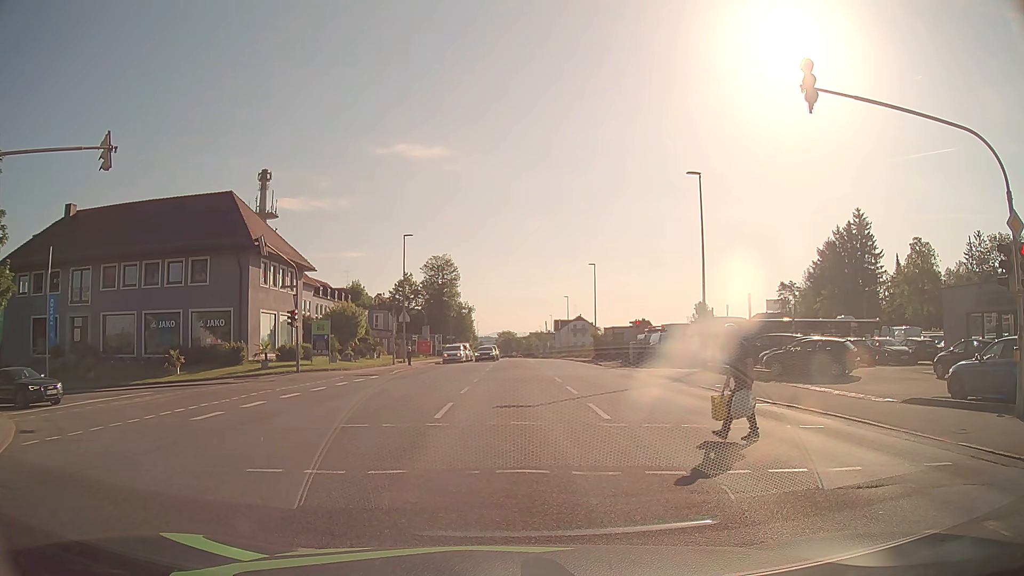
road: tertiary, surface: asphalt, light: Day
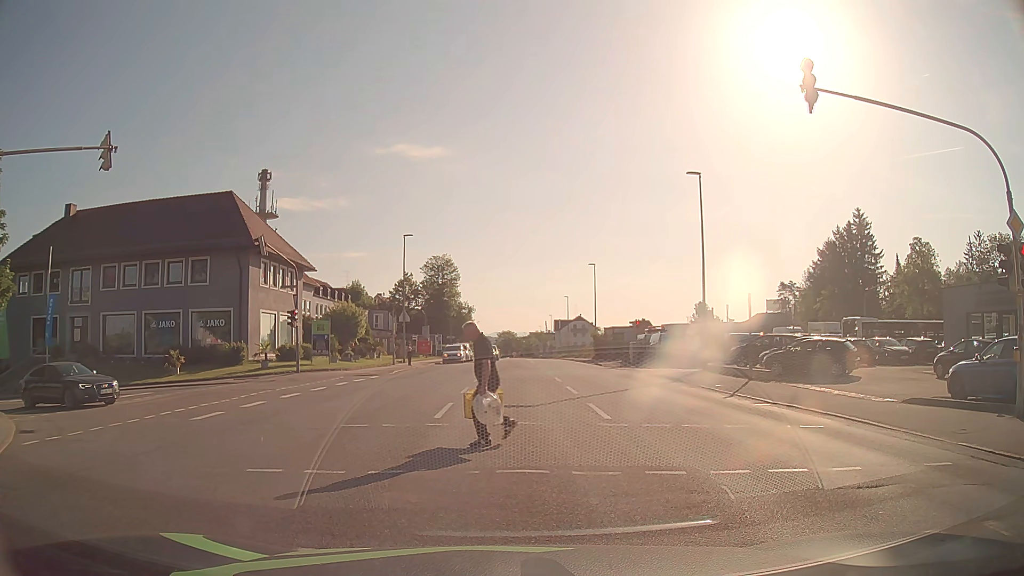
(0.0, 0.0) m; 0°
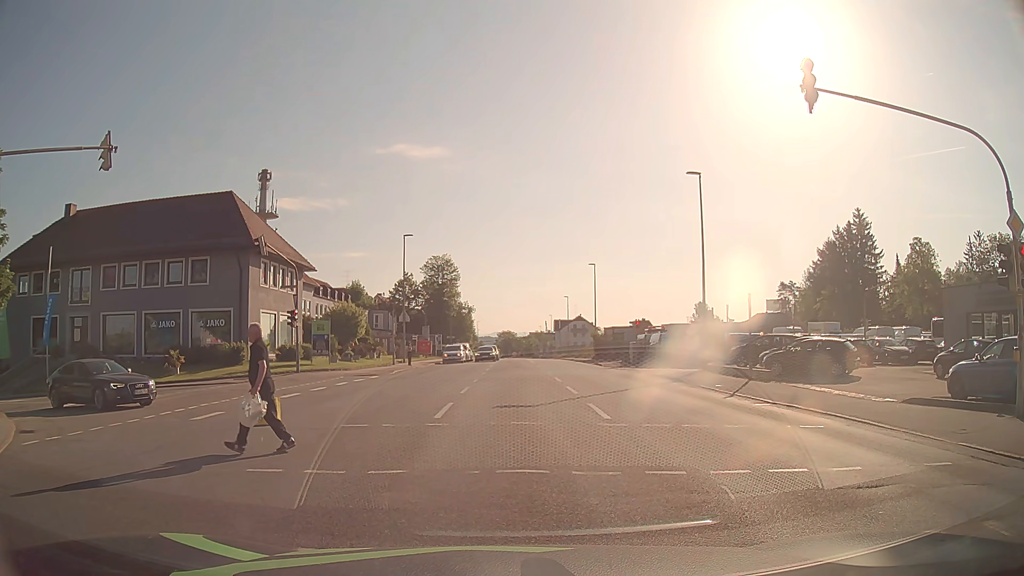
(0.0, 0.0) m; 0°
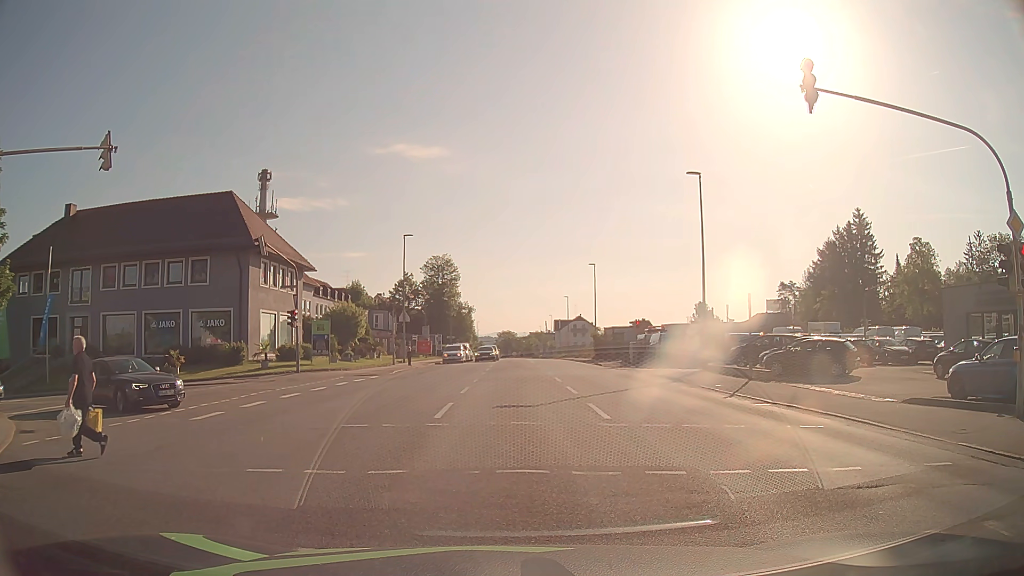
(0.0, 0.0) m; 0°
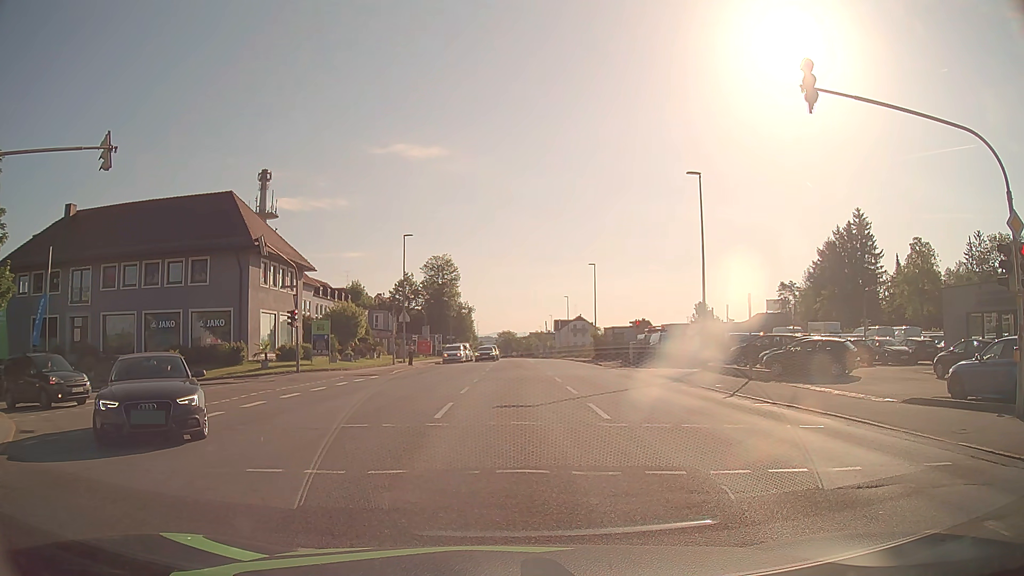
(0.0, 0.0) m; 0°
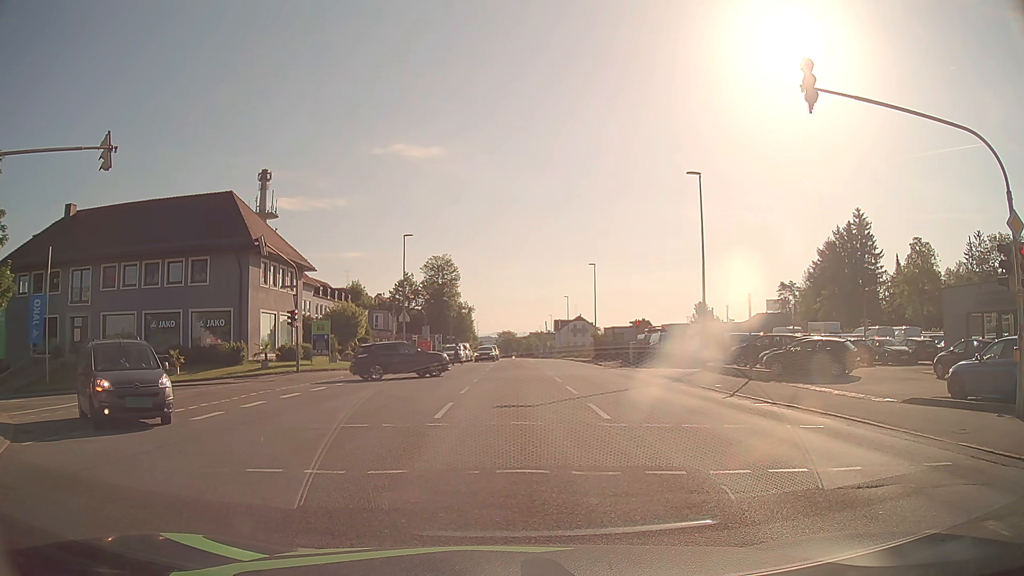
(0.0, 0.0) m; 0°
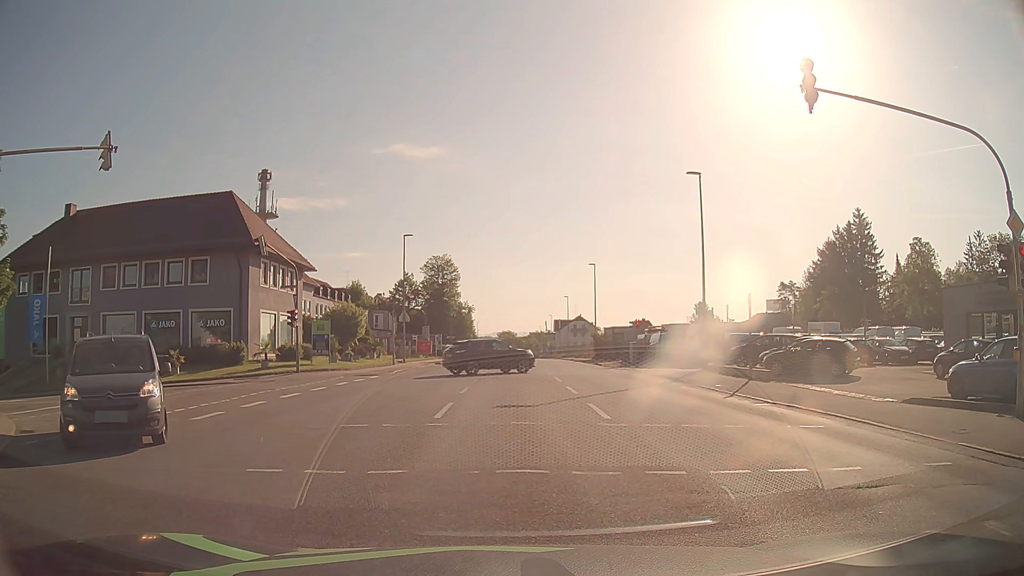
(0.0, 0.0) m; 0°
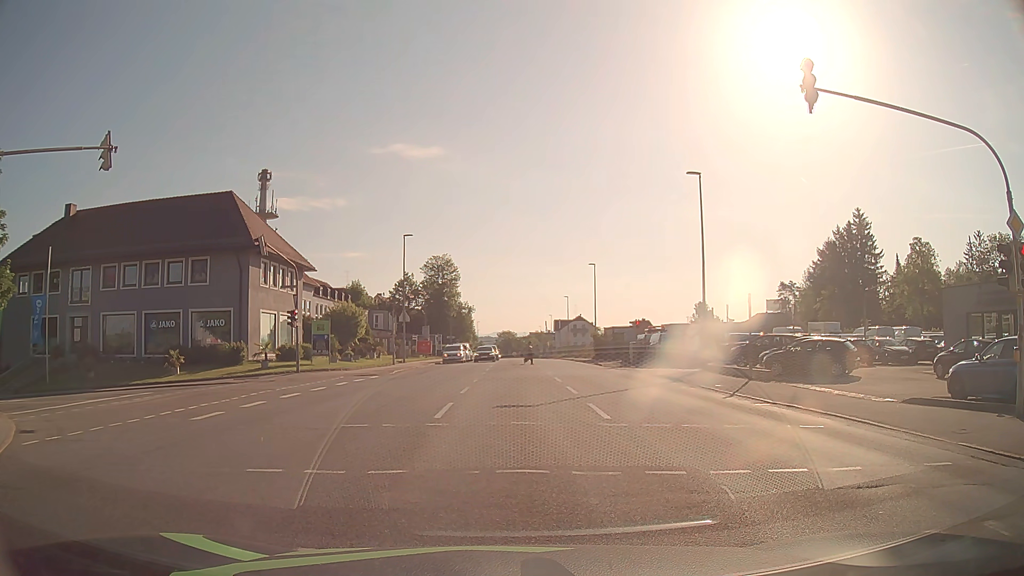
(0.0, 0.0) m; 0°
